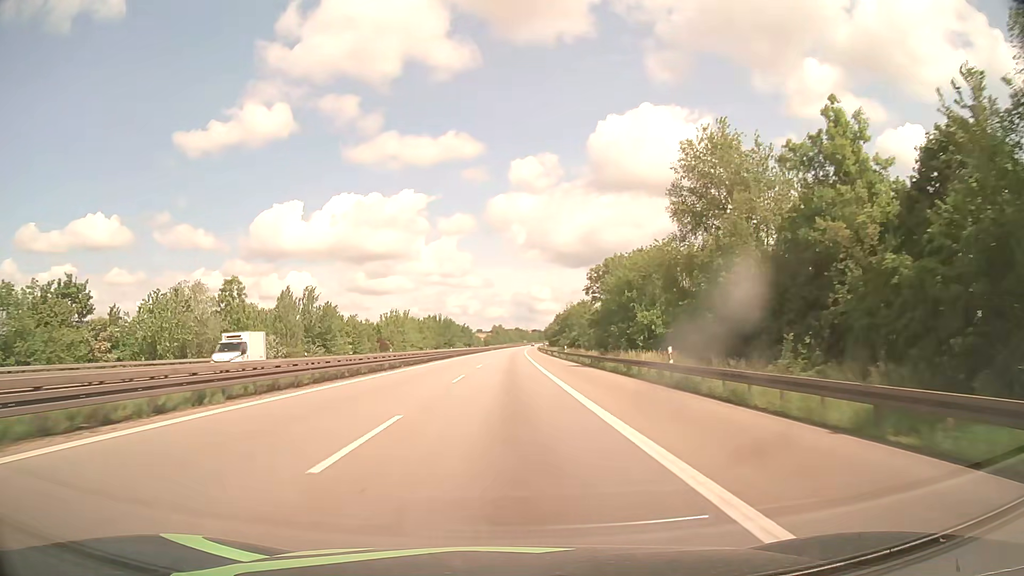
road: motorway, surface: asphalt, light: Day
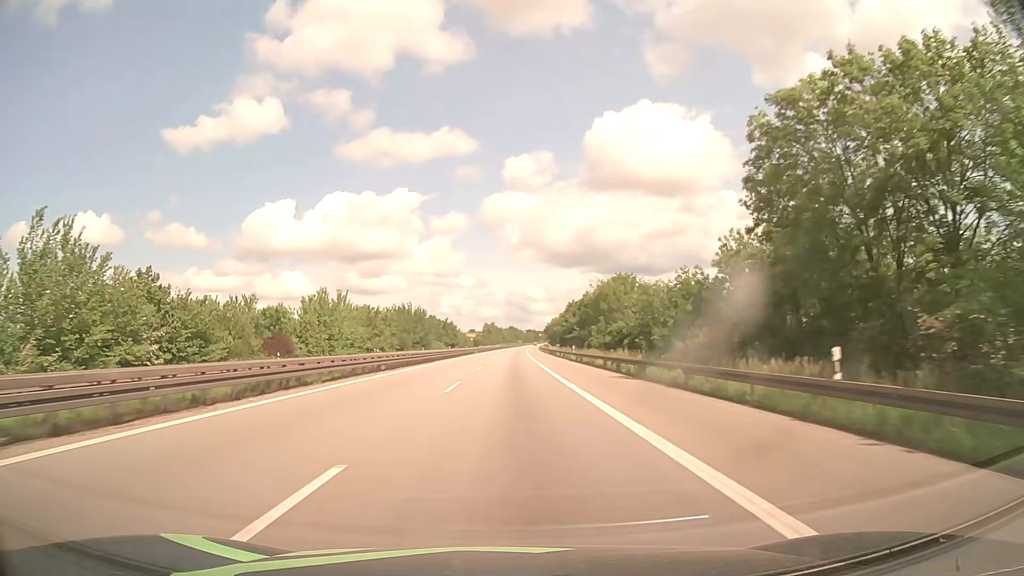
(+0.2, +60.2) m; +1°
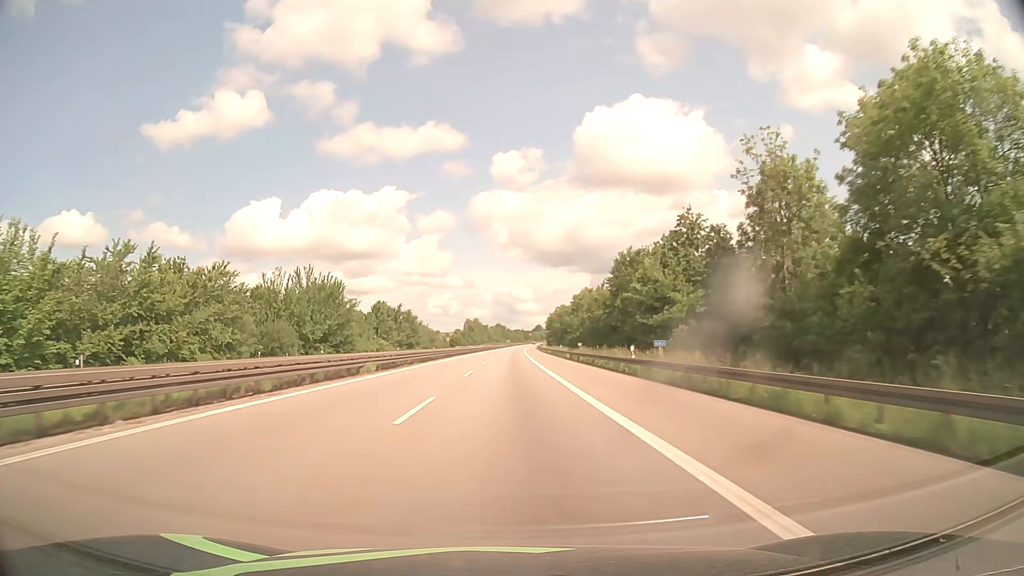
(+0.8, +80.8) m; +1°
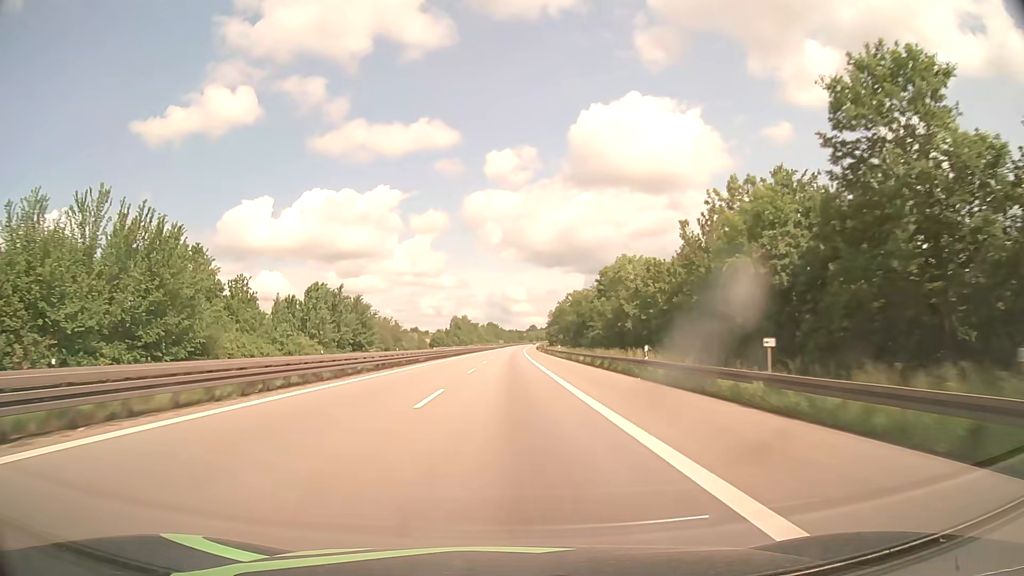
(+0.2, +51.4) m; 0°
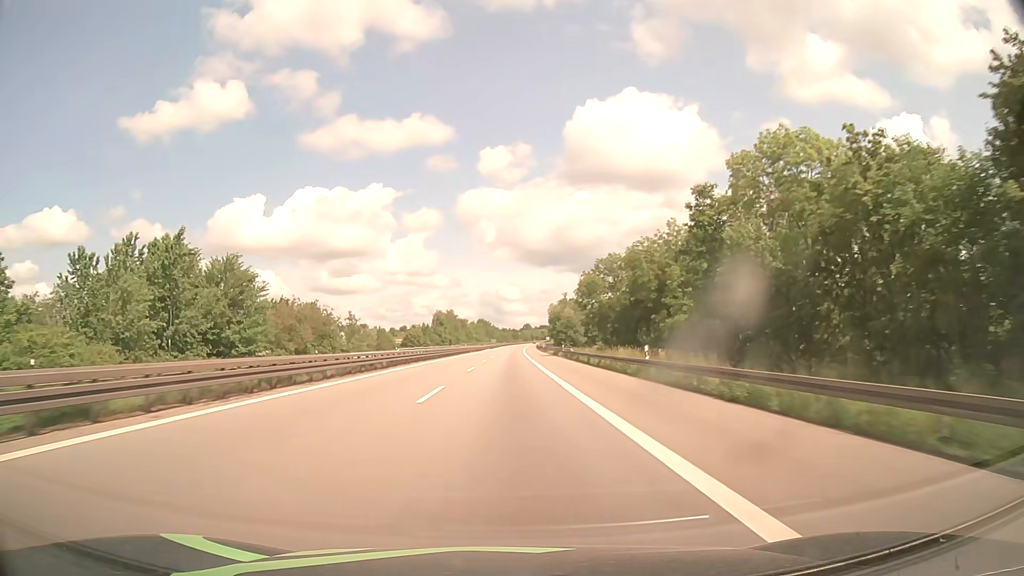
(+0.4, +53.4) m; +1°
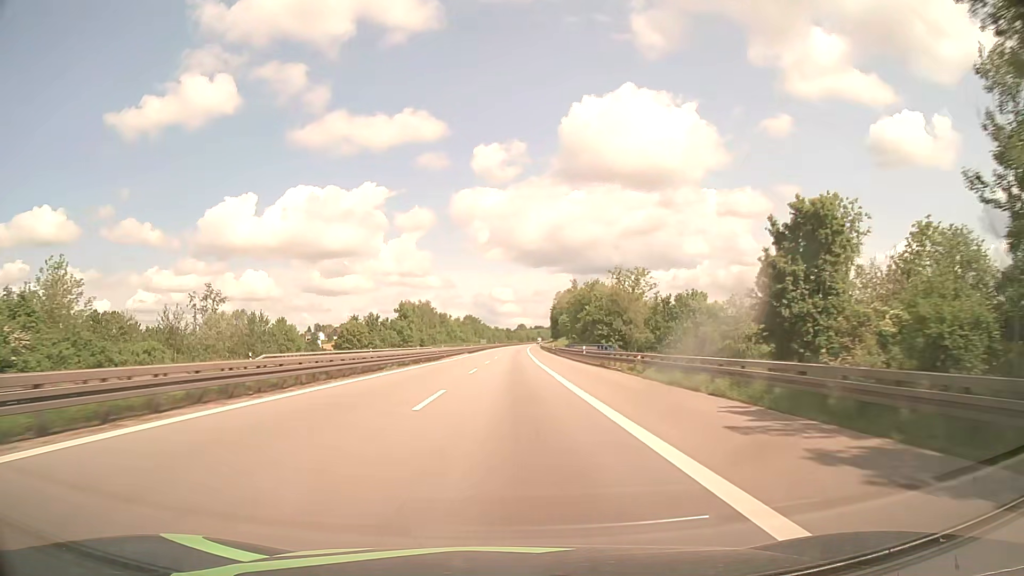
(+0.5, +74.4) m; +1°
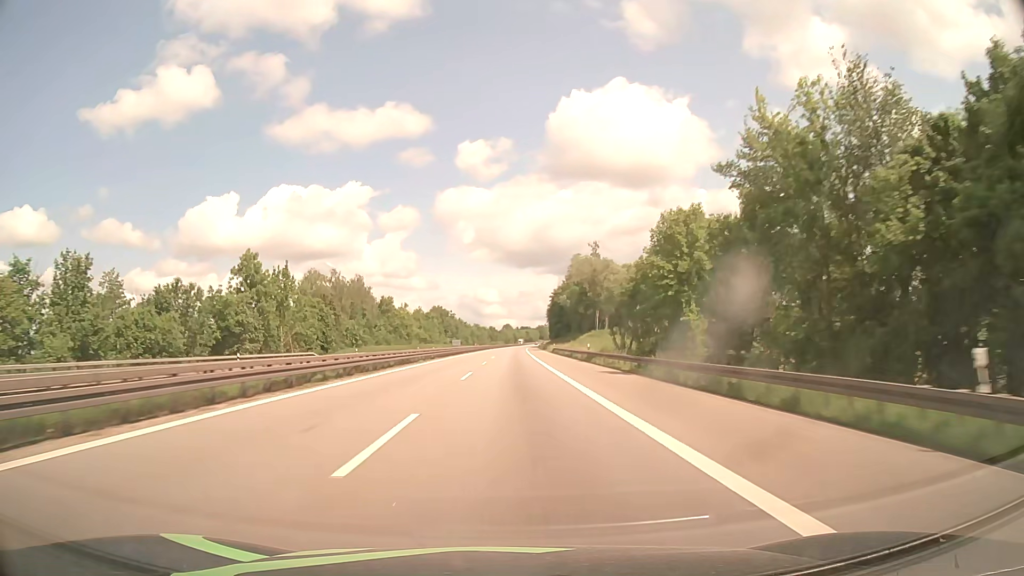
(+1.0, +97.9) m; +1°
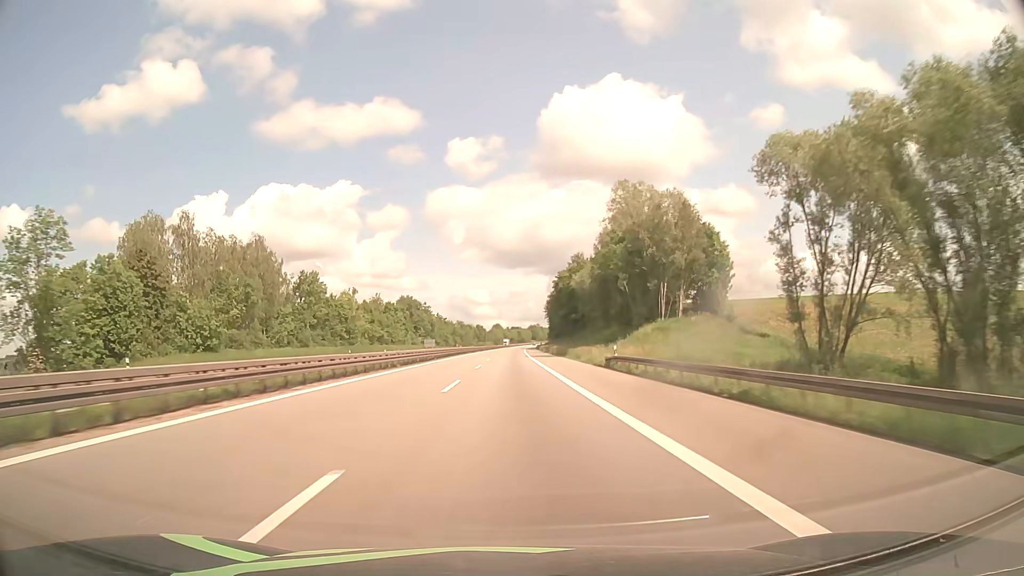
(+0.5, +60.4) m; +1°
(0, +10) (0, +20) (0, +30) (0, +40) (0, +50) (0, +60) (+1, +70) (+1, +80) (+1, +90) (+1, +100) m
